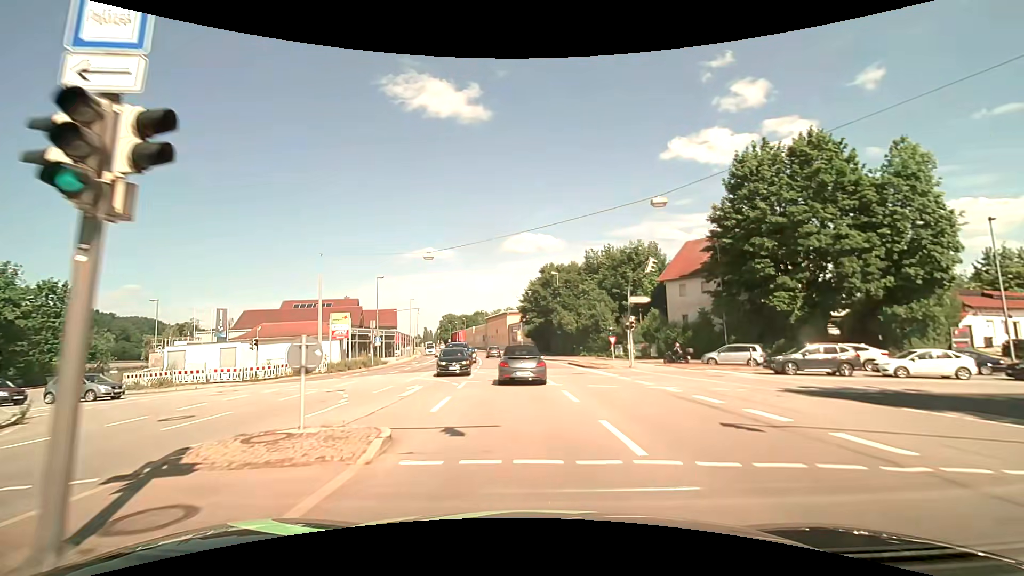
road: primary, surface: asphalt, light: Day
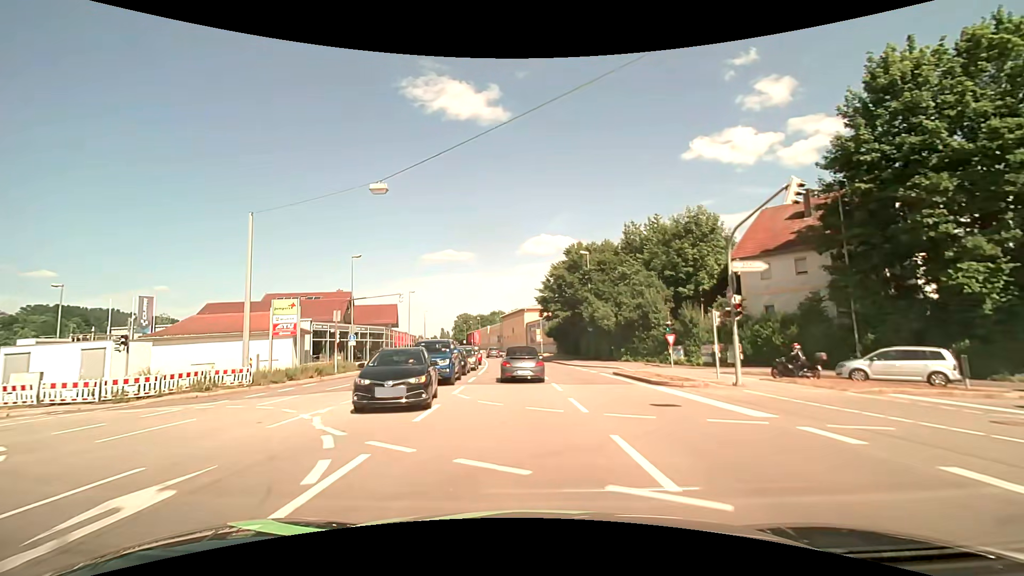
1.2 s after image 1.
(-0.2, +14.2) m; -2°
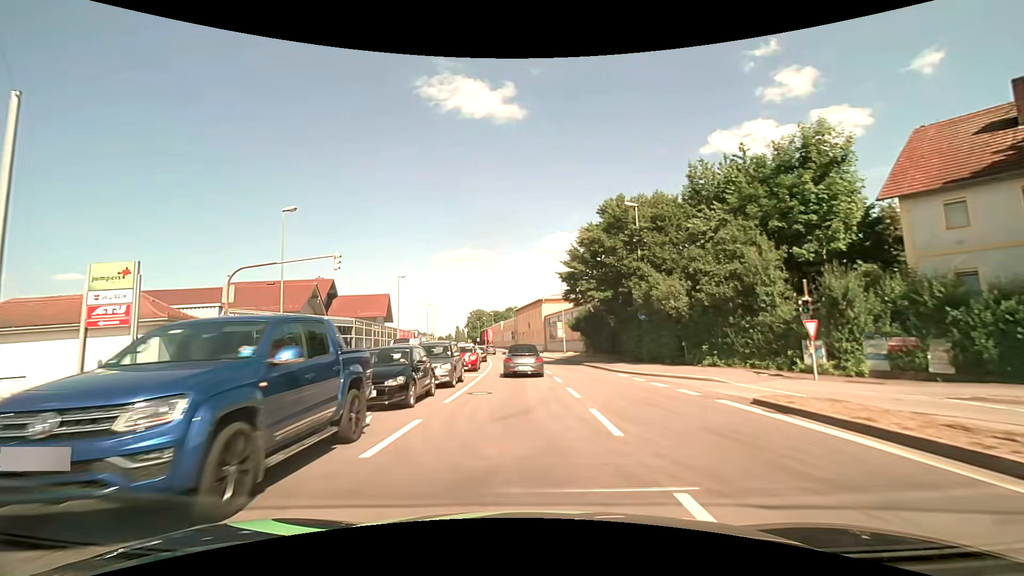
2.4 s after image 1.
(-0.3, +15.3) m; -2°
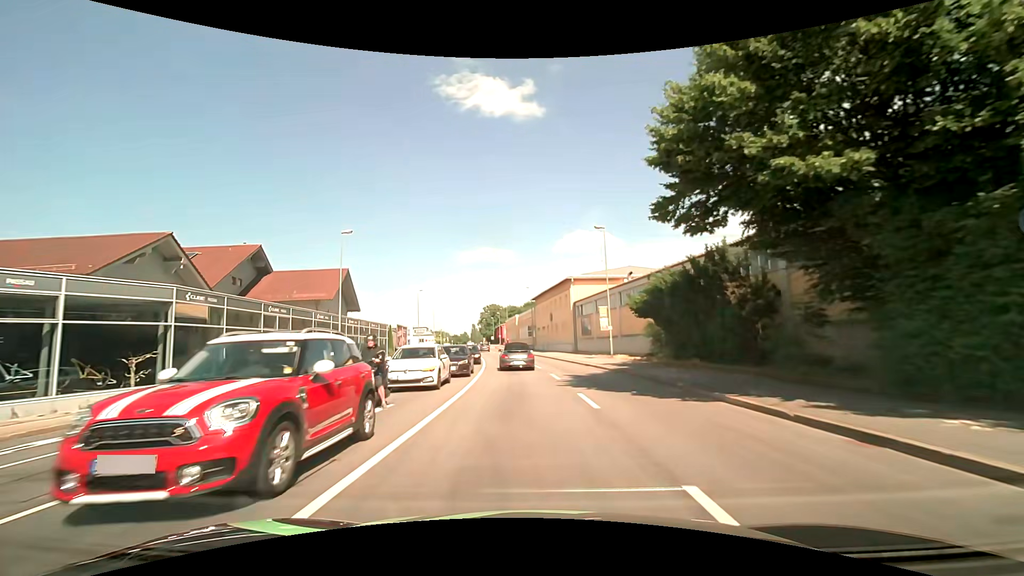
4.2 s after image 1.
(-0.5, +23.5) m; -2°
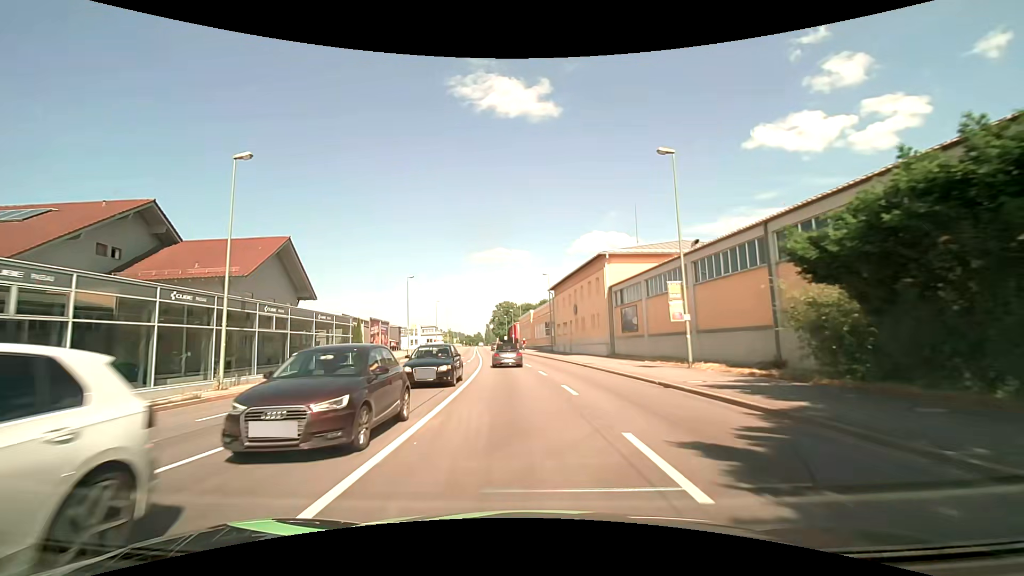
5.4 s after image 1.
(-0.2, +15.5) m; -2°
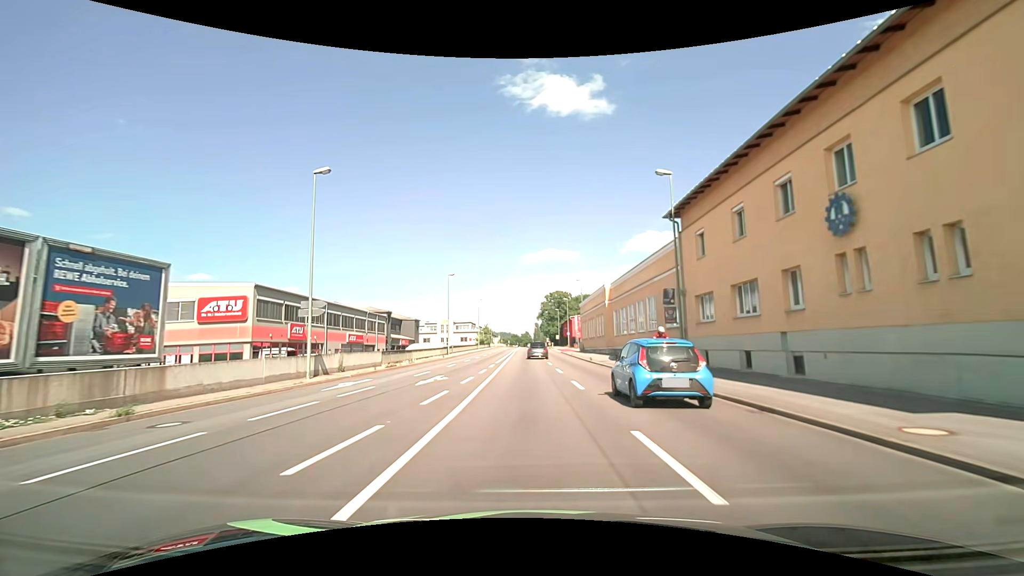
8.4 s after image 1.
(-2.1, +38.0) m; -6°
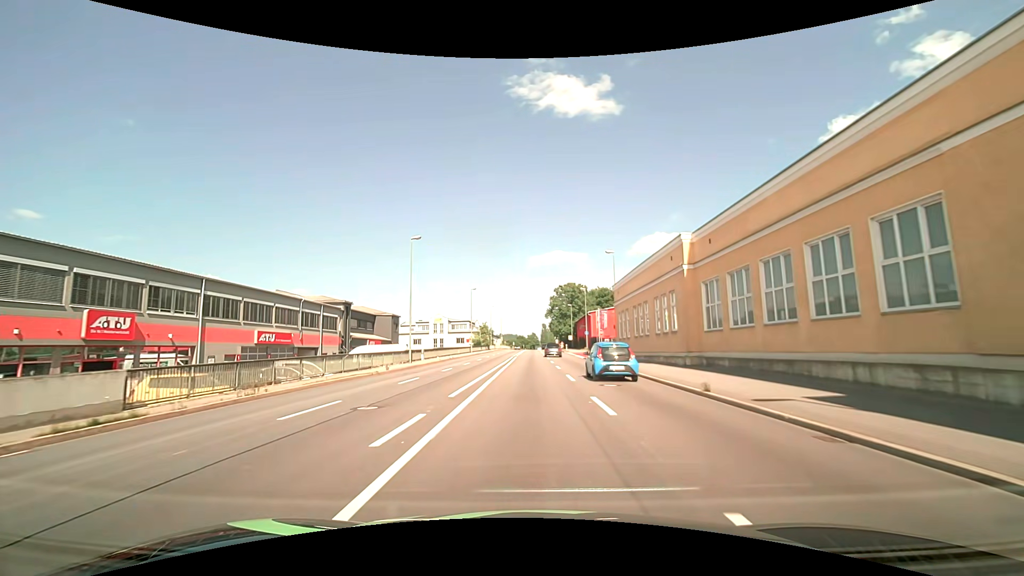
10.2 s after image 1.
(-0.1, +22.8) m; 0°
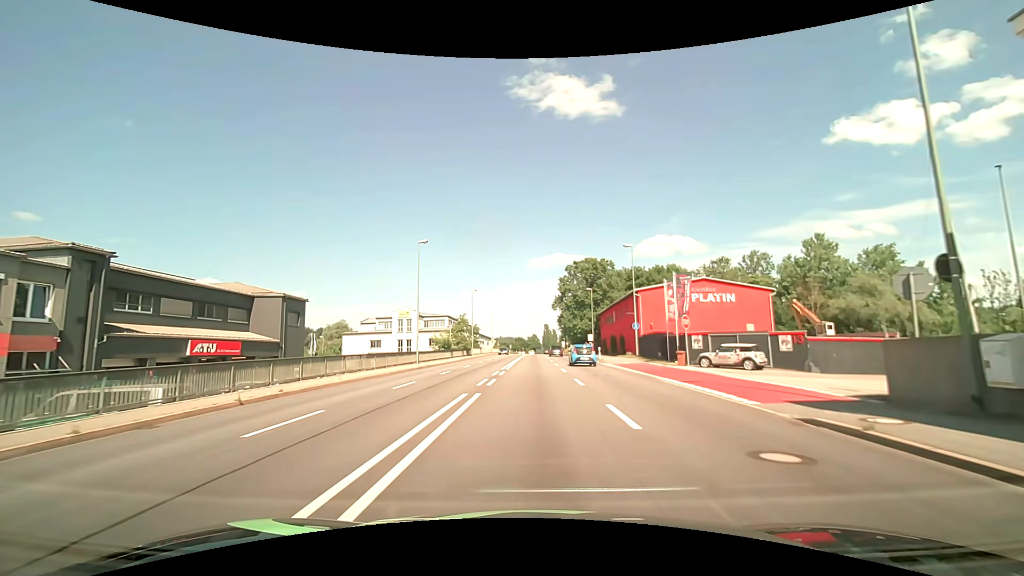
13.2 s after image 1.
(-0.3, +38.0) m; 0°
(0, +10) (0, +20) (0, +30) (0, +40) (0, +50) (+1, +60) (+1, +70) (+2, +80) (+3, +90) (+3, +100) m
